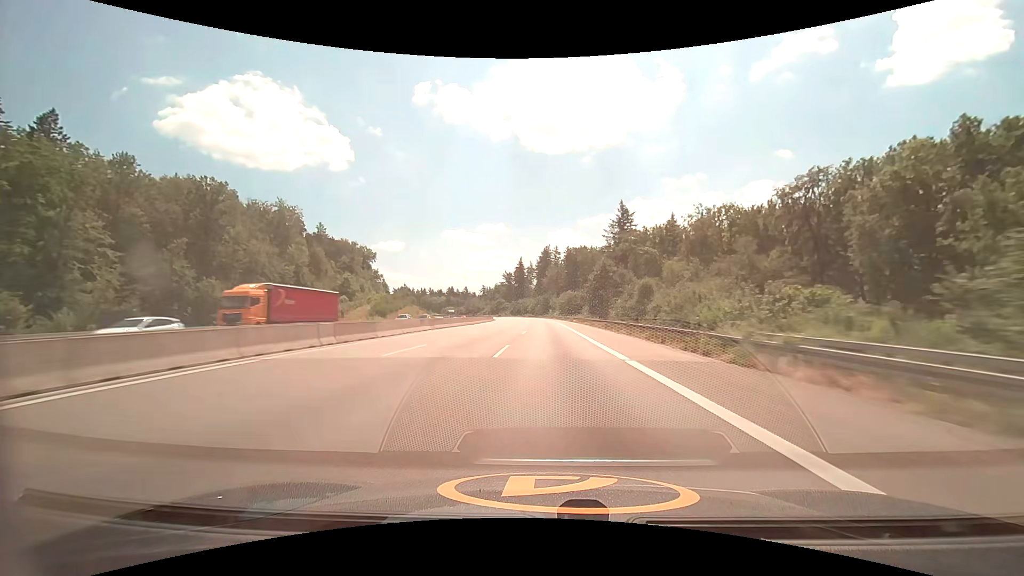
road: motorway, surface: asphalt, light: Day
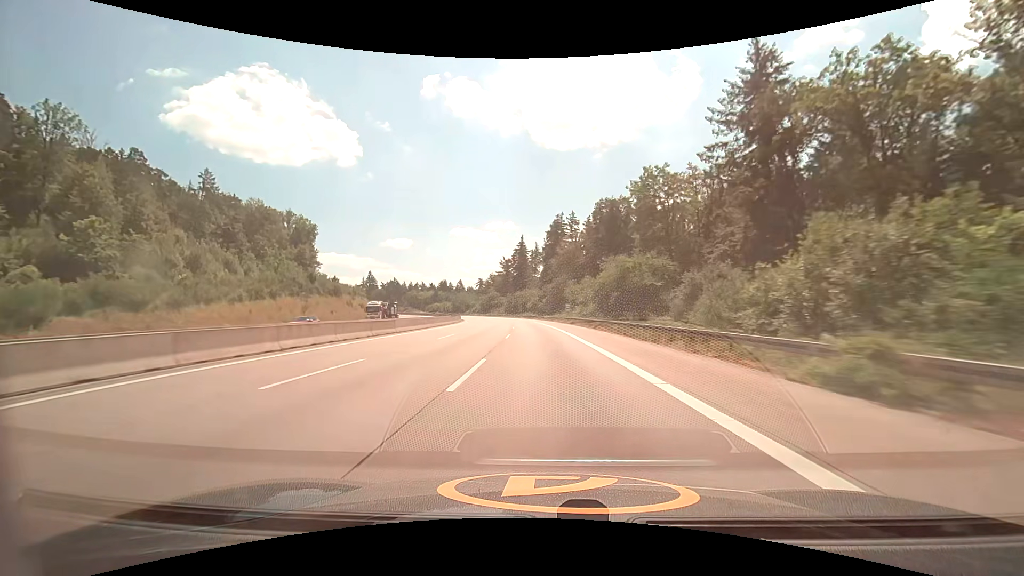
(+0.3, +78.9) m; 0°
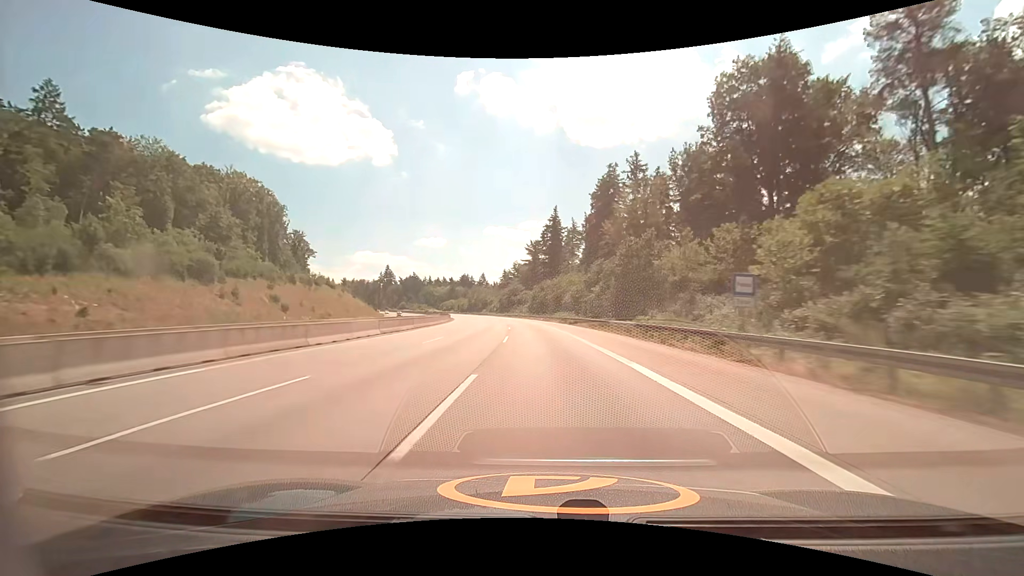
(-2.1, +58.4) m; -4°
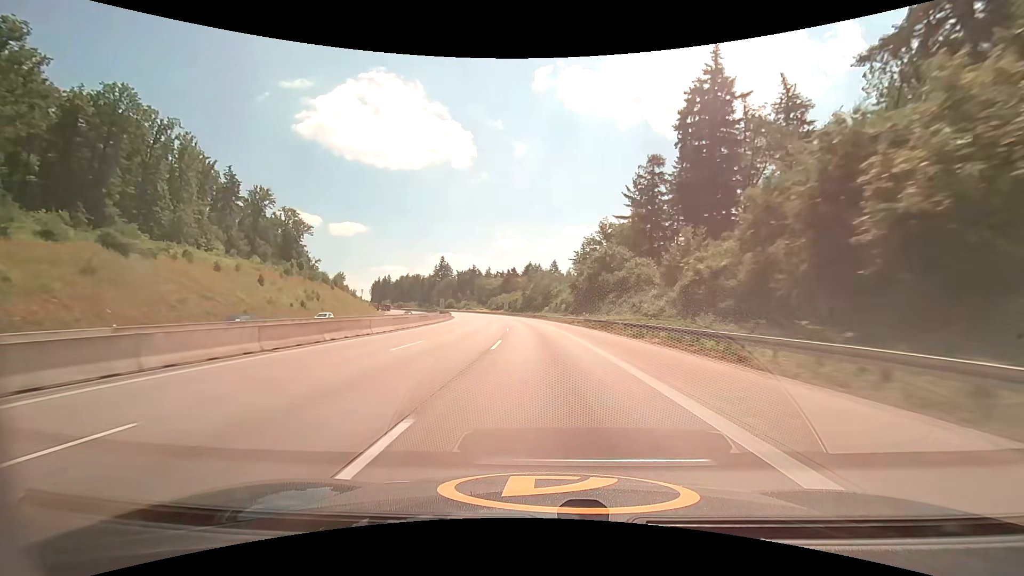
(-6.6, +94.7) m; -9°
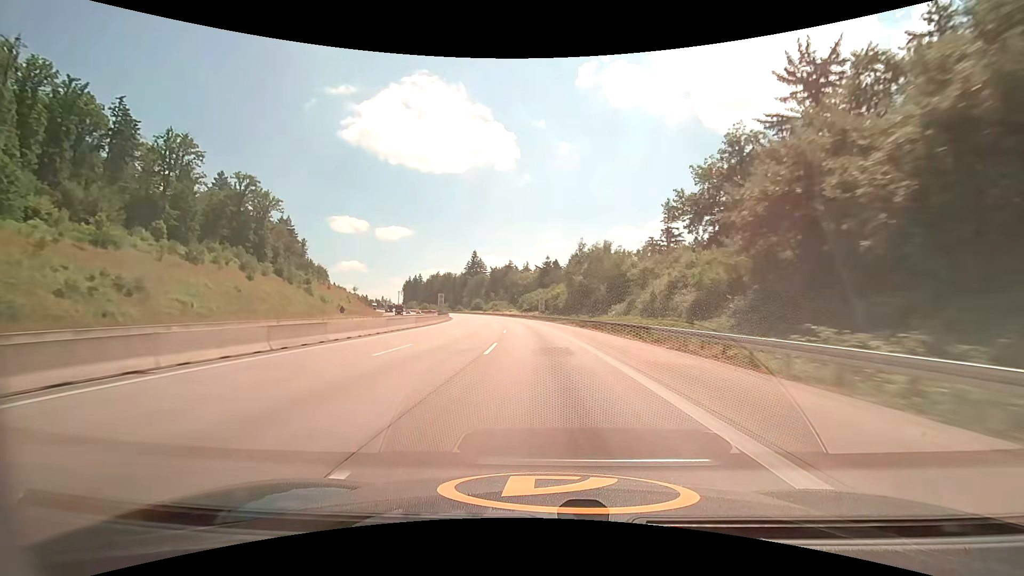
(-2.2, +56.2) m; -5°
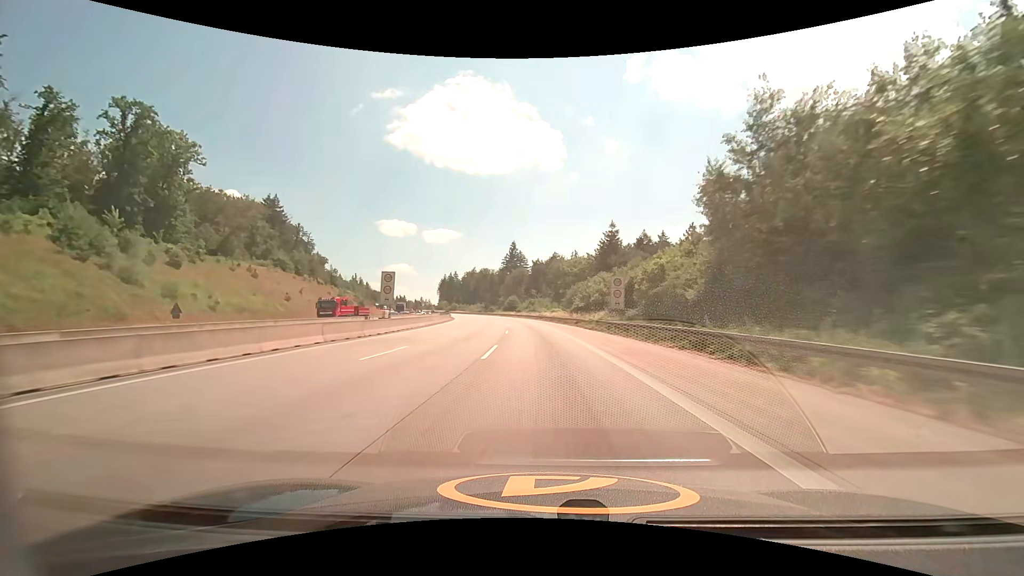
(-2.4, +55.8) m; -5°
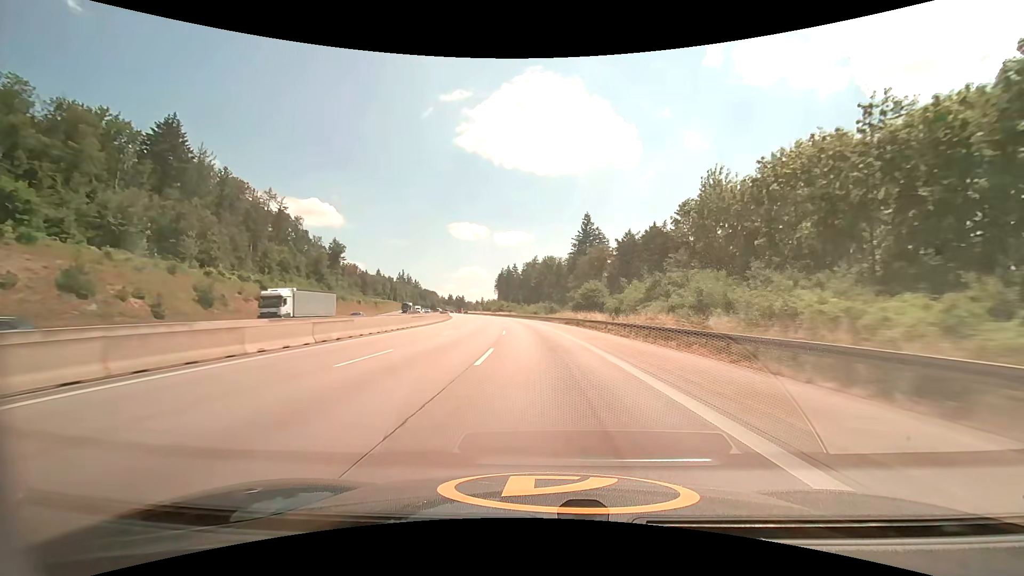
(-7.0, +92.4) m; -9°
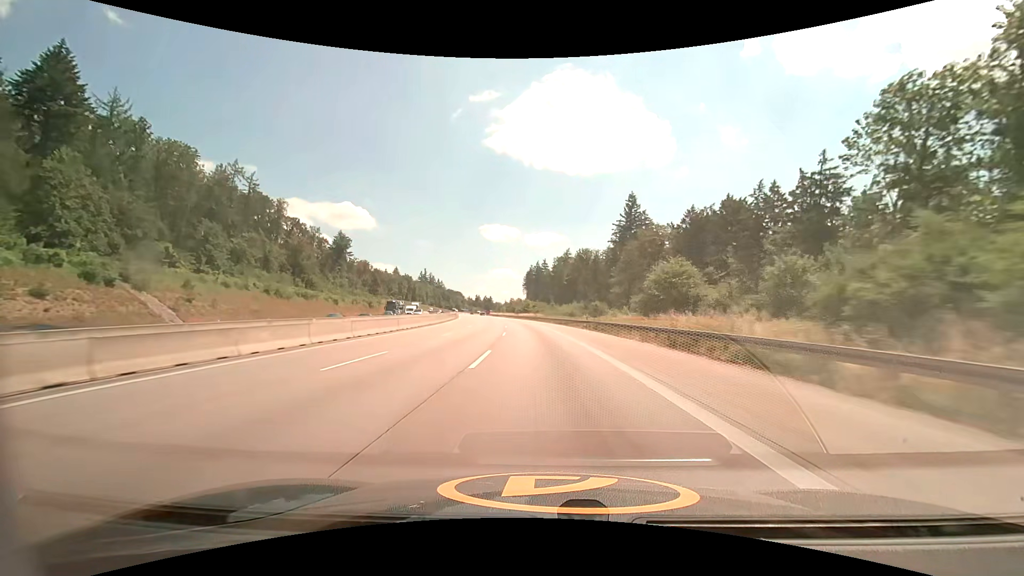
(-1.0, +37.1) m; -4°
(0, +10) (0, +20) (-1, +30) (-1, +40) (-2, +50) (-3, +60) (-4, +70) (-5, +80) (-6, +90) (-8, +100) m
